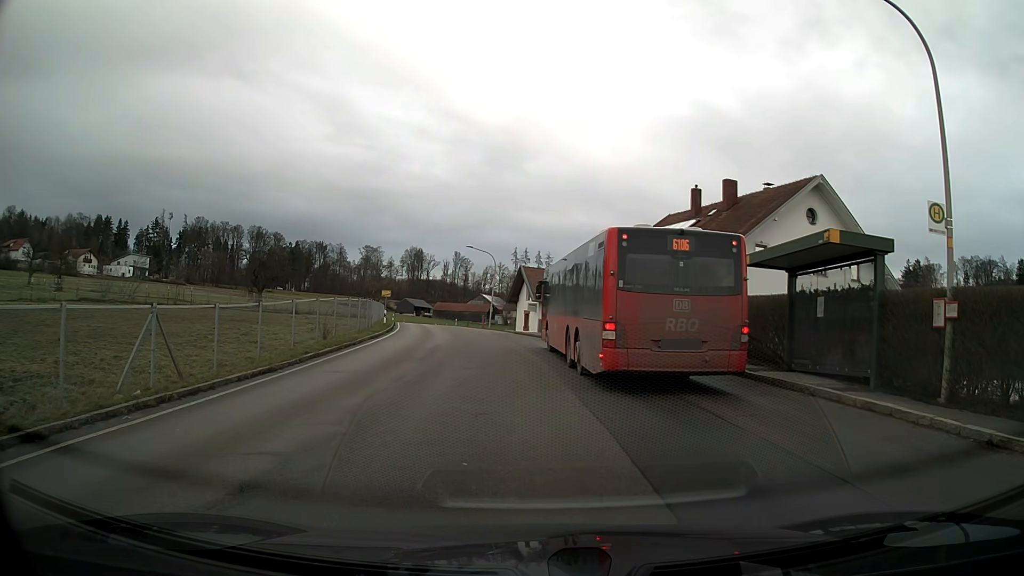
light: Day
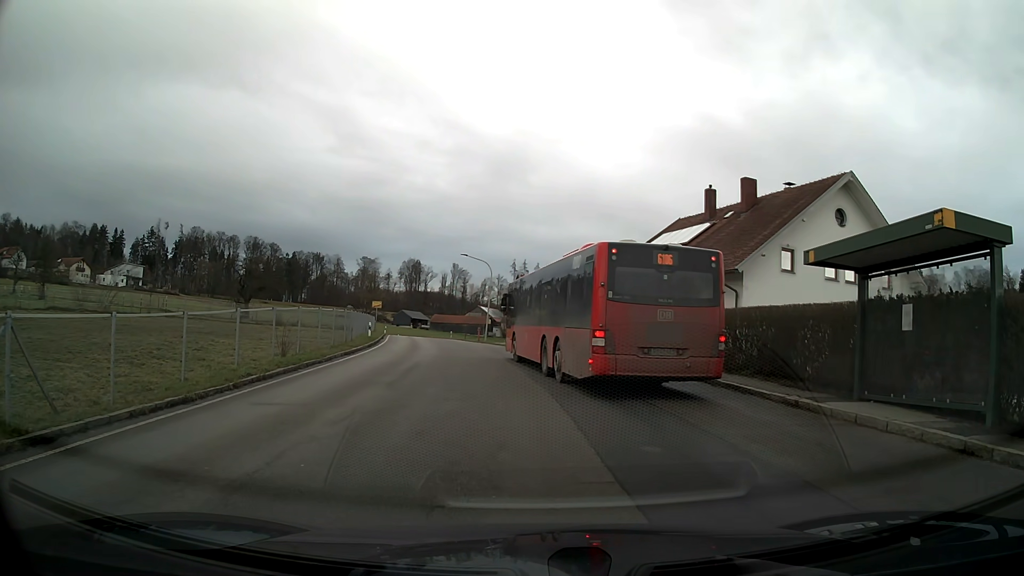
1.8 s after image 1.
(0.0, +3.7) m; 0°
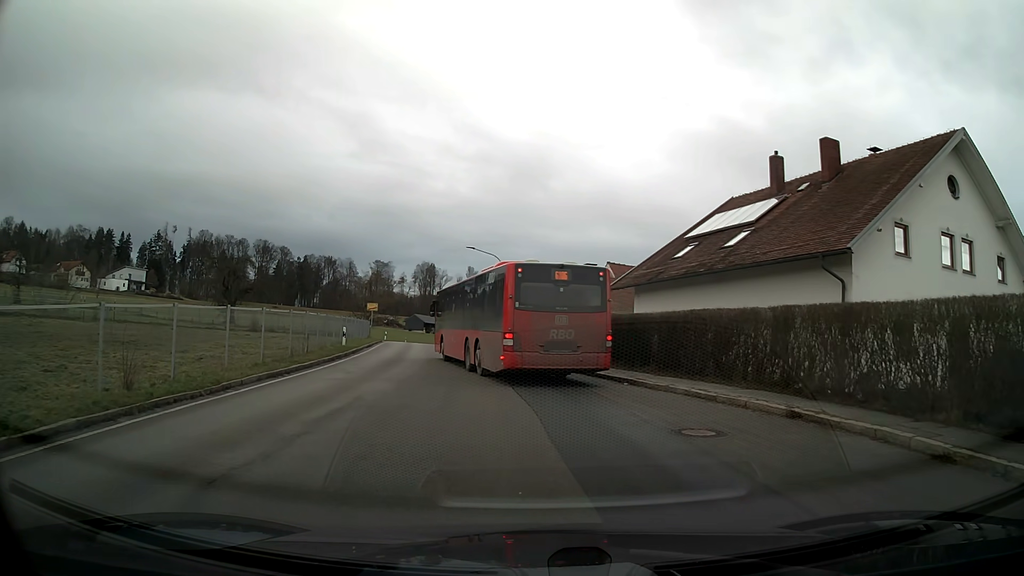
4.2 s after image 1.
(-0.1, +9.1) m; -2°
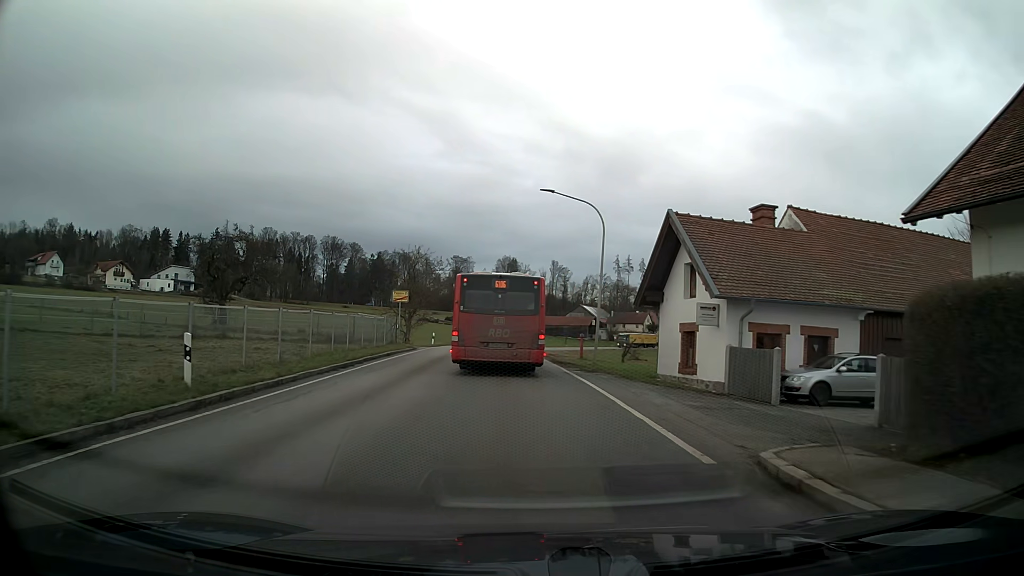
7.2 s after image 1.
(-1.4, +21.0) m; -7°
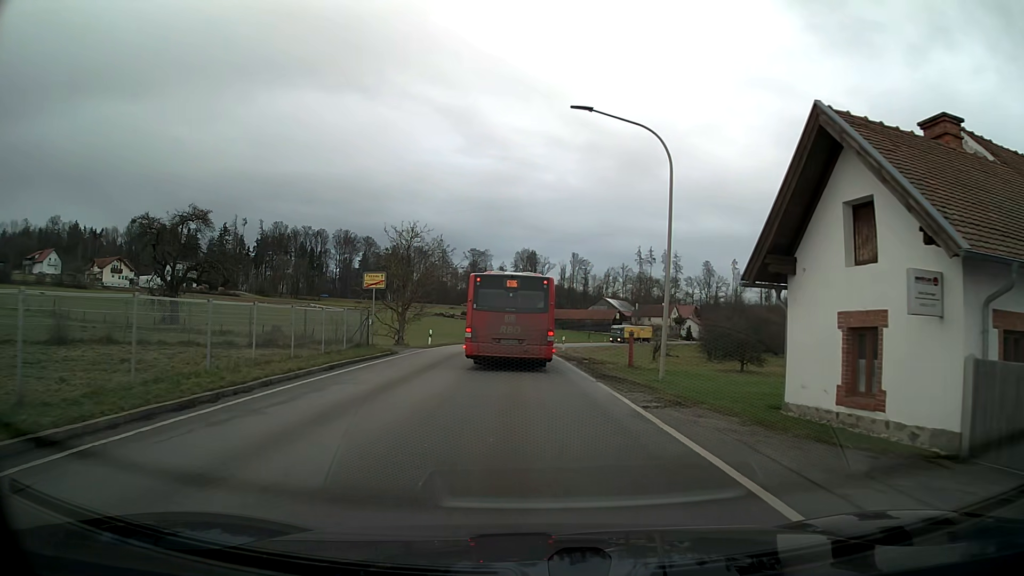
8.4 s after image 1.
(-0.1, +11.0) m; -1°
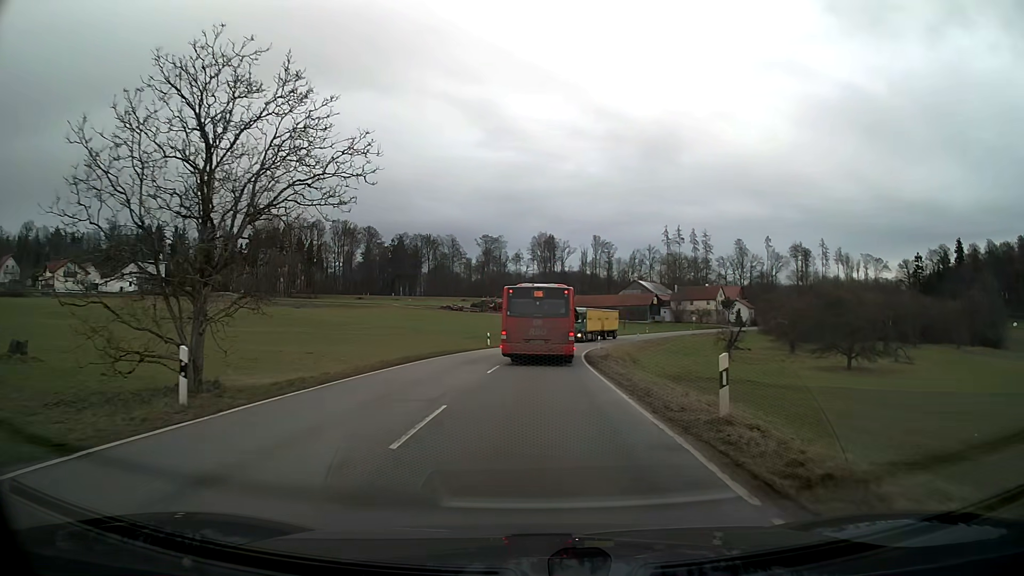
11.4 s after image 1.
(-0.5, +30.7) m; -2°
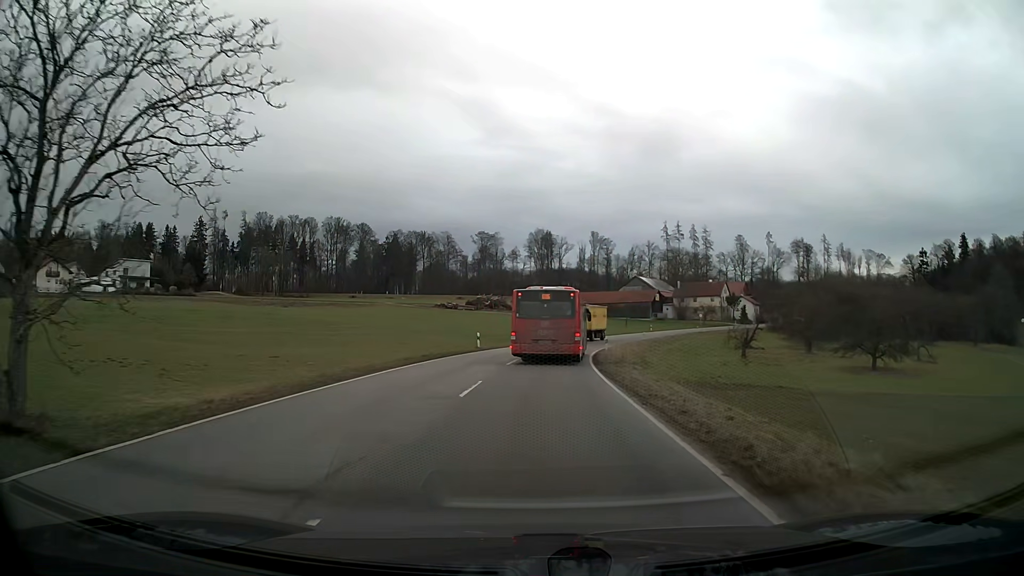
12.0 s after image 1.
(0.0, +6.6) m; 0°
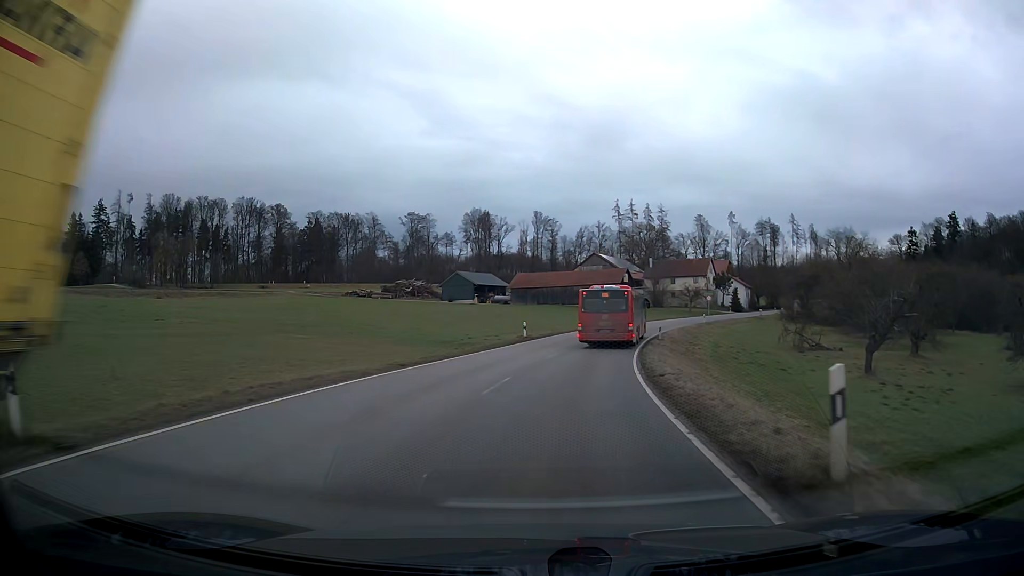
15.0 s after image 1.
(+1.5, +36.4) m; +6°
(0, +10) (+1, +20) (+3, +30) (+5, +40) (+7, +49) (+10, +59) (+14, +68) (+18, +77) (+22, +86) (+28, +95) m
